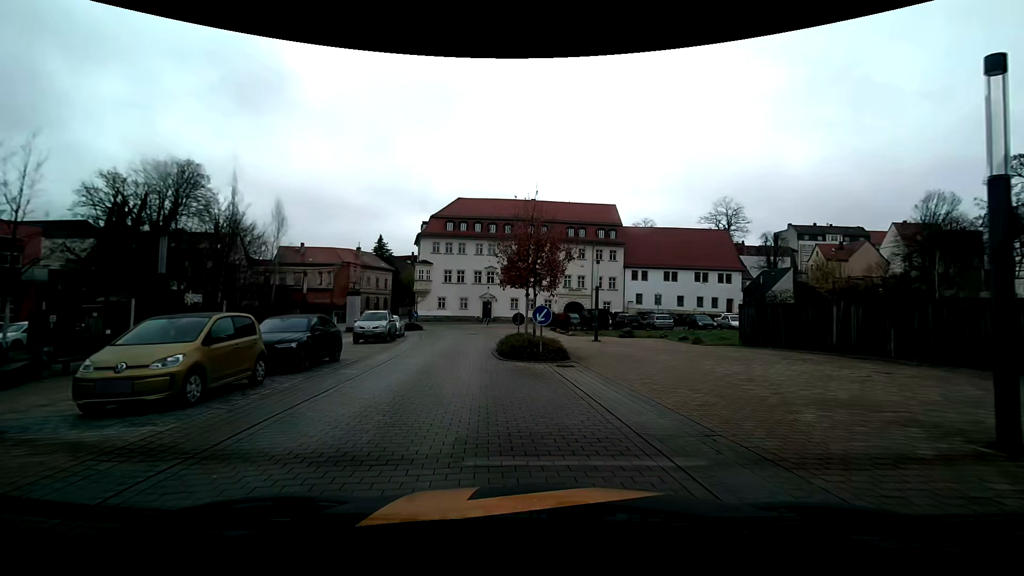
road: residential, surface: paving_stones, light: Day
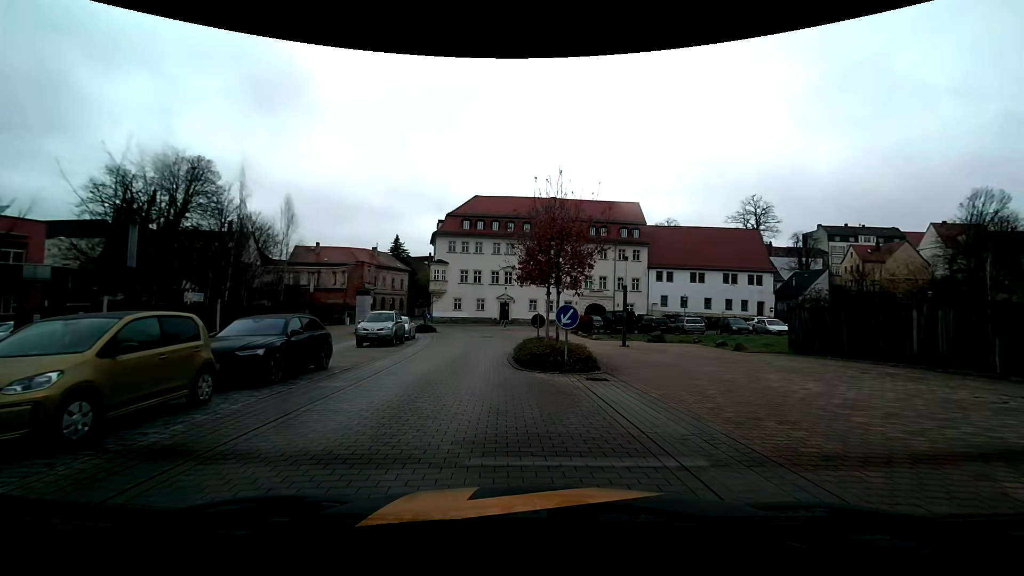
(-0.1, +2.5) m; -2°
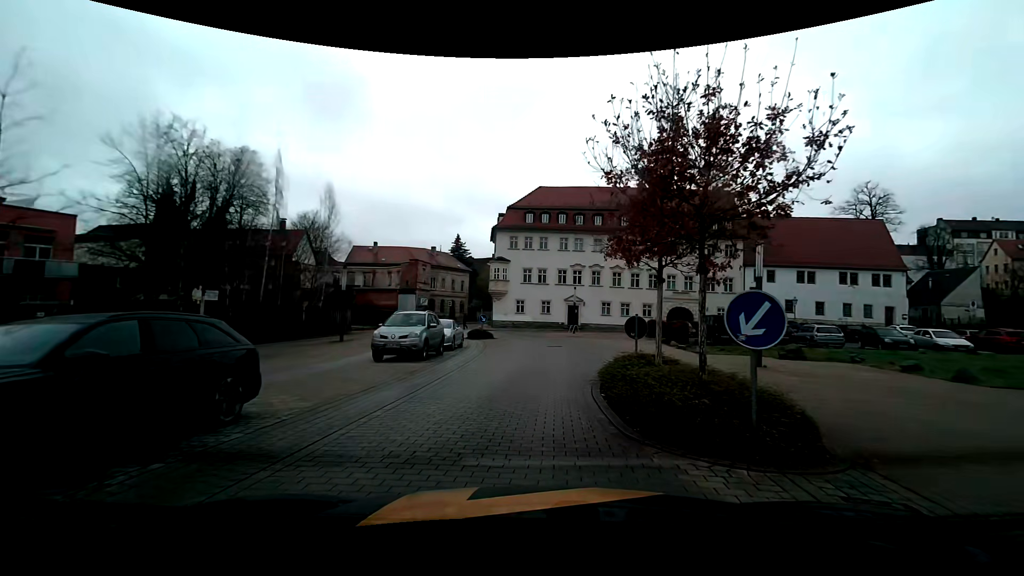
(-0.4, +7.2) m; -8°
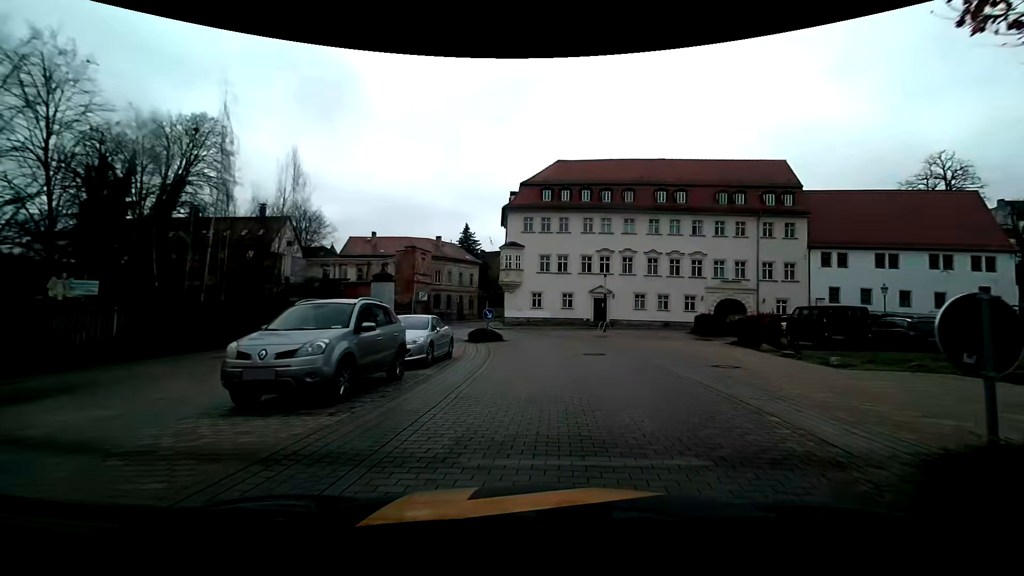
(-0.3, +9.2) m; -2°
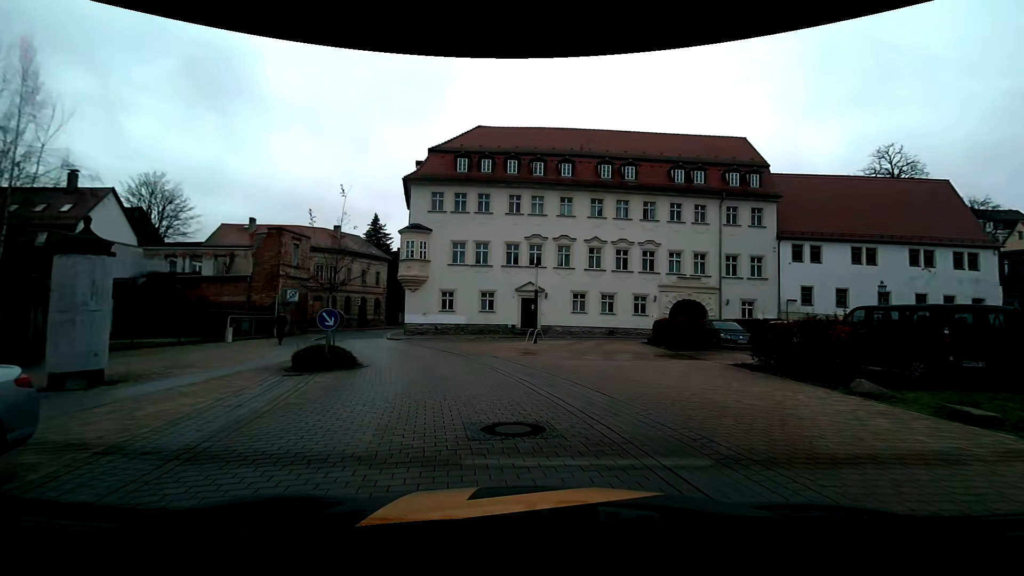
(+1.5, +11.5) m; +9°
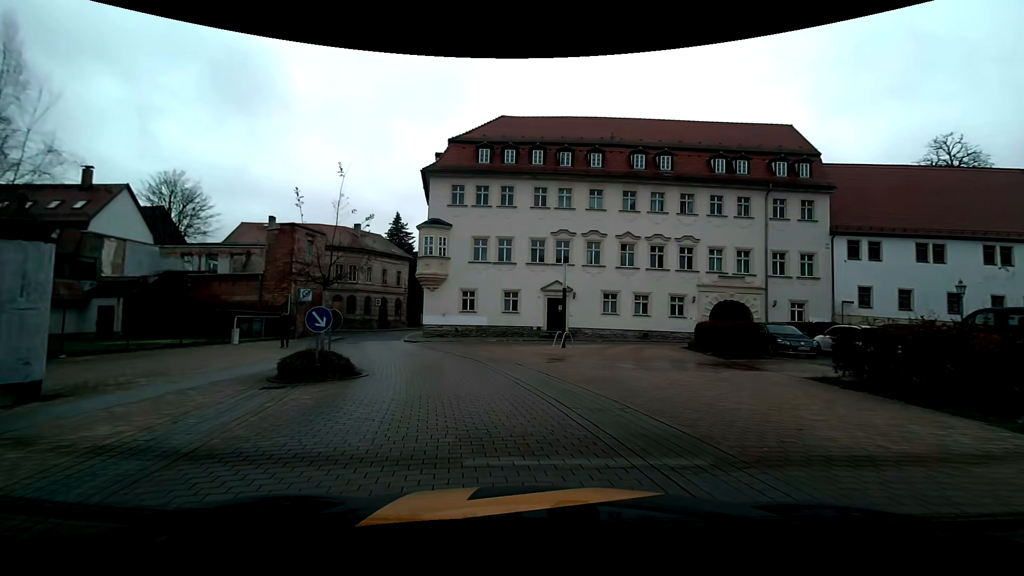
(0.0, +2.6) m; -2°
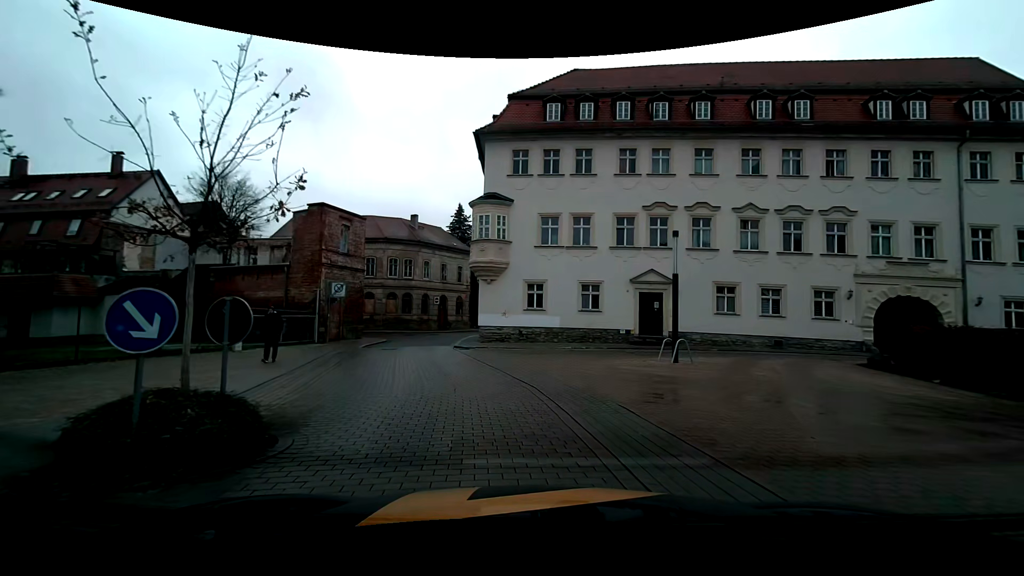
(-0.5, +7.6) m; -9°
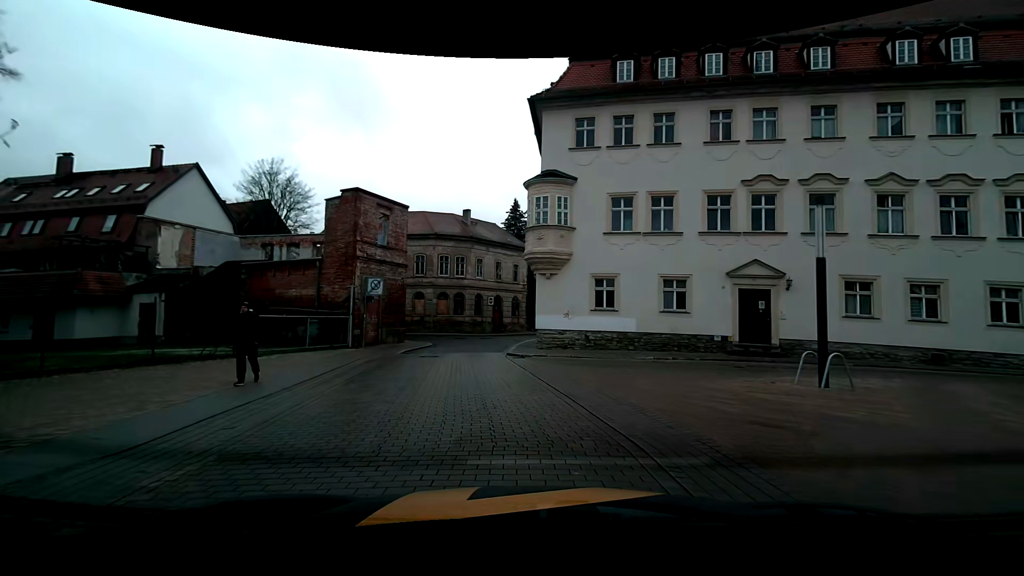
(-0.2, +4.6) m; -6°
